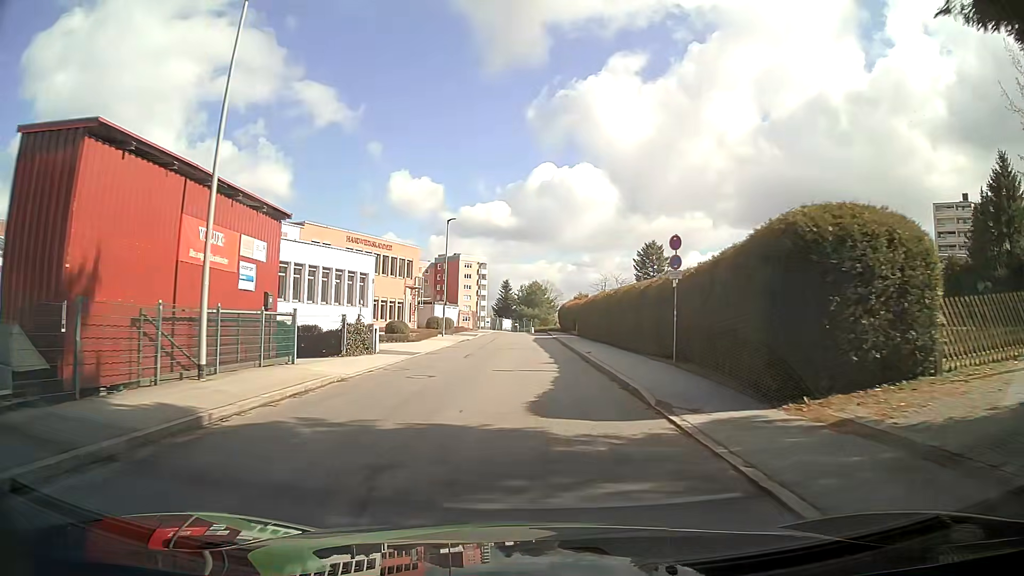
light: Day
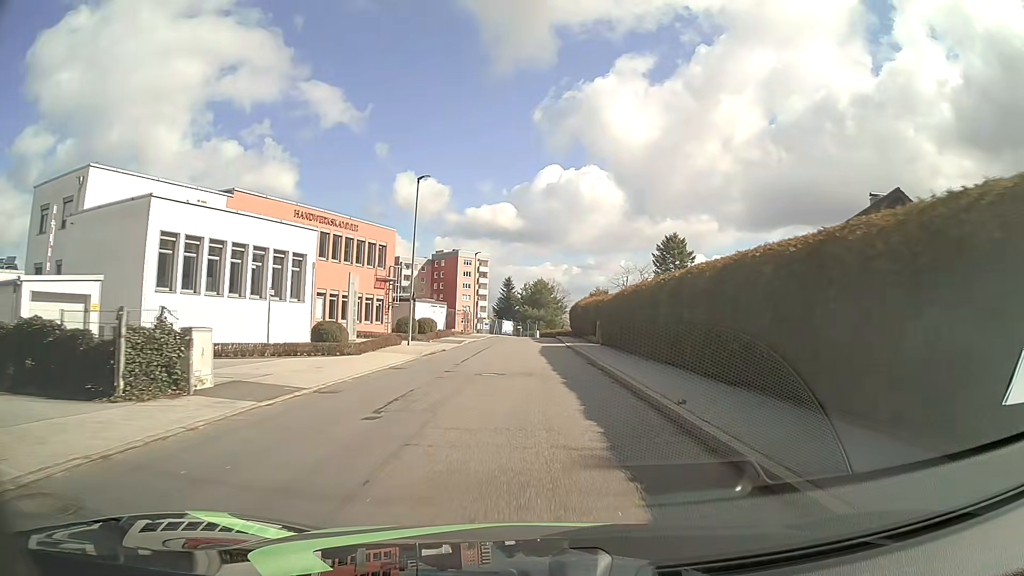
(-0.1, +14.5) m; 0°
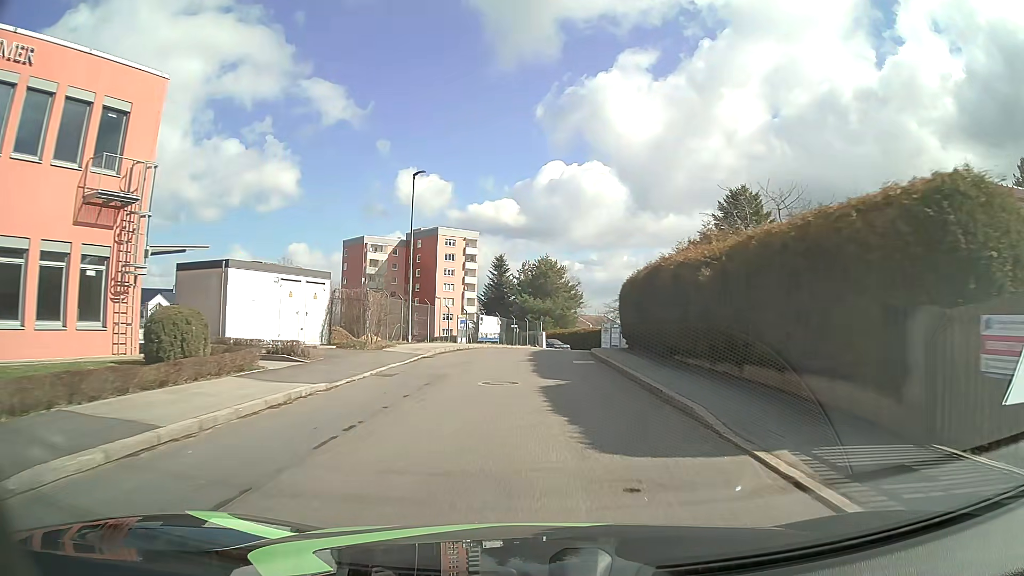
(-0.3, +36.4) m; 0°
(0, +10) (0, +20) (+1, +30) (+2, +40) (+5, +49) (+9, +59) (+8, +68) (0, +74) (-8, +80) (-16, +86) m
